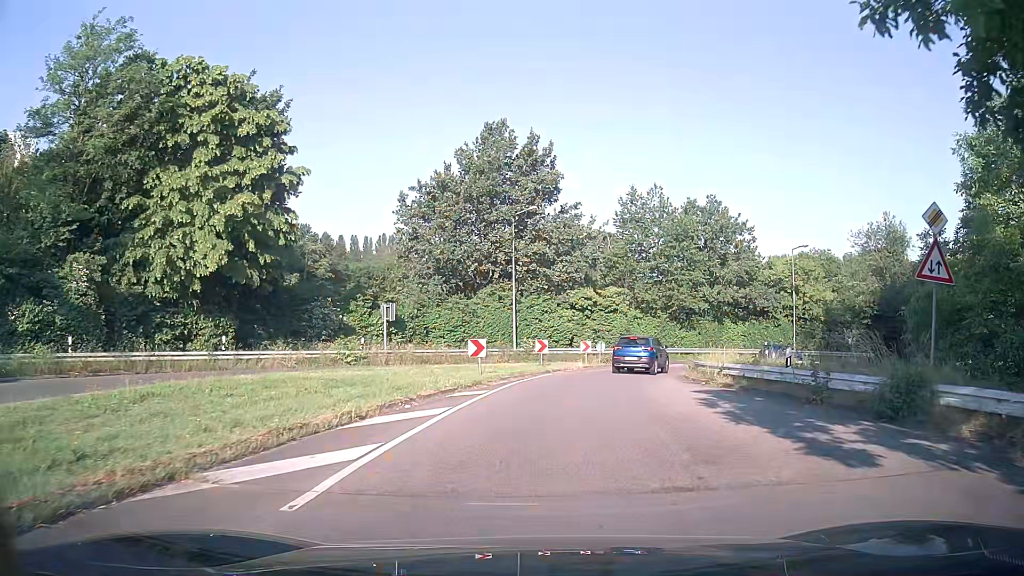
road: tertiary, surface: asphalt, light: Day
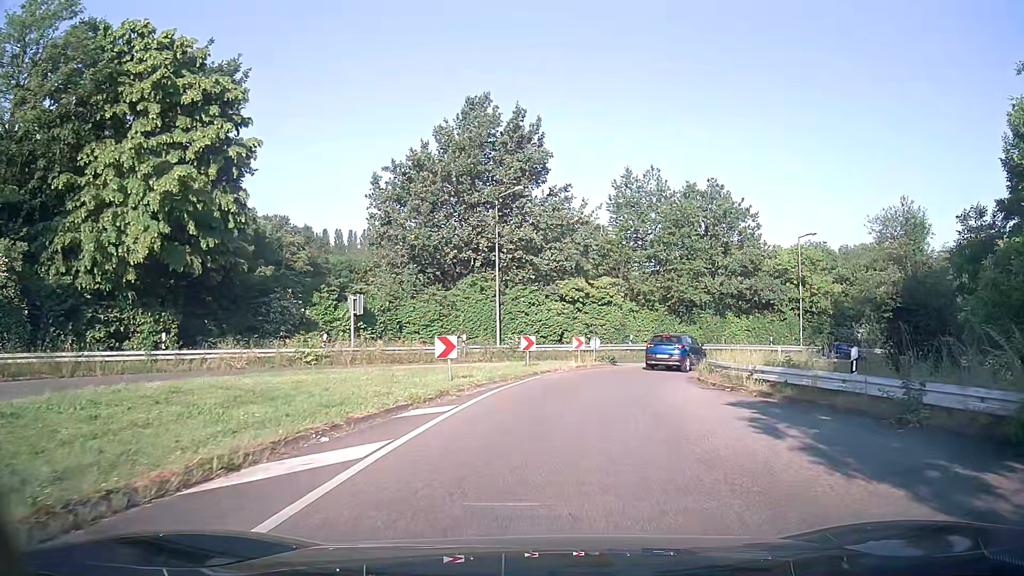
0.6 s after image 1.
(+0.1, +4.1) m; +2°
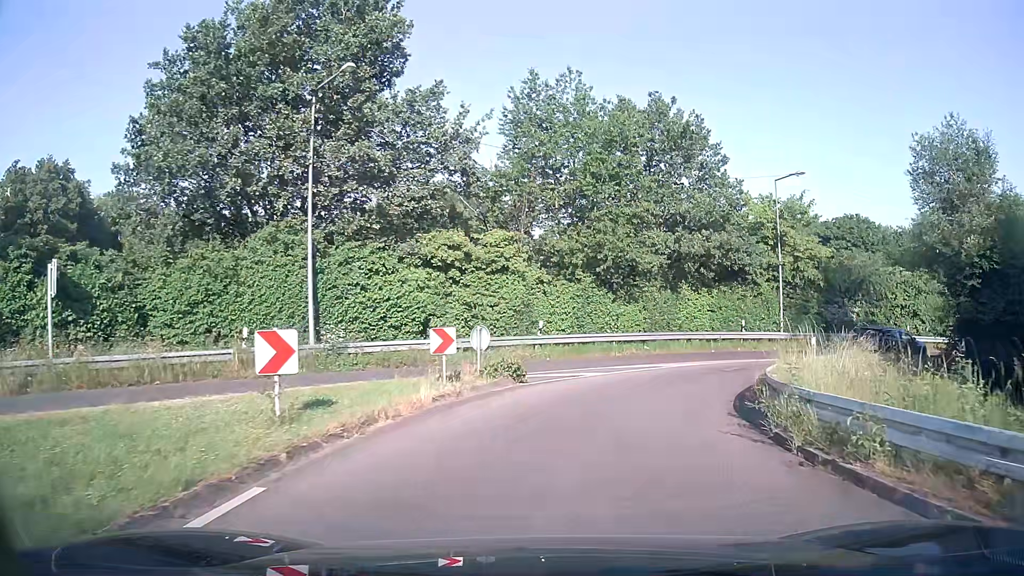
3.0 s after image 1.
(+1.2, +16.0) m; +10°
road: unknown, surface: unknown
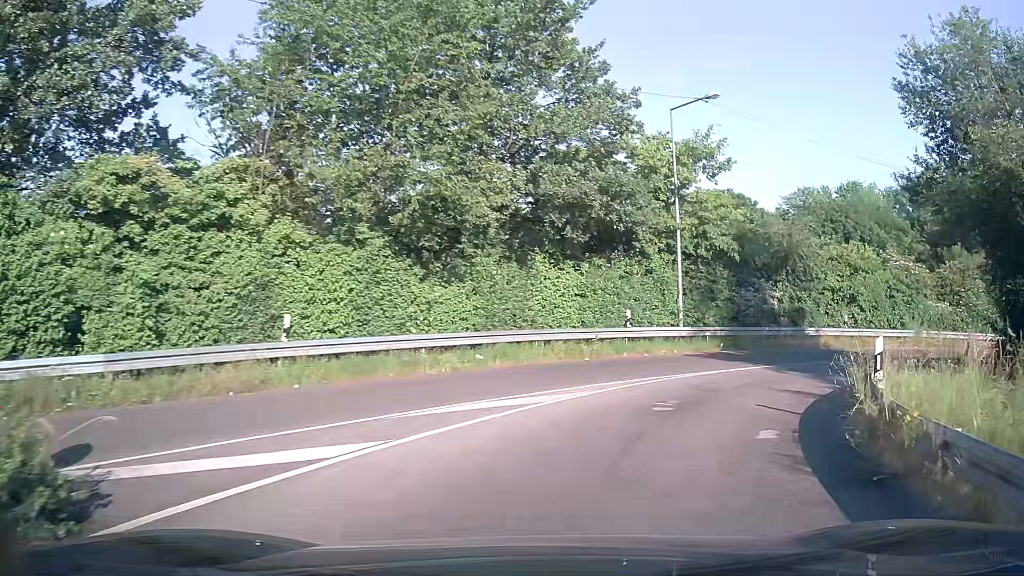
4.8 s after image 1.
(+1.1, +12.0) m; +13°
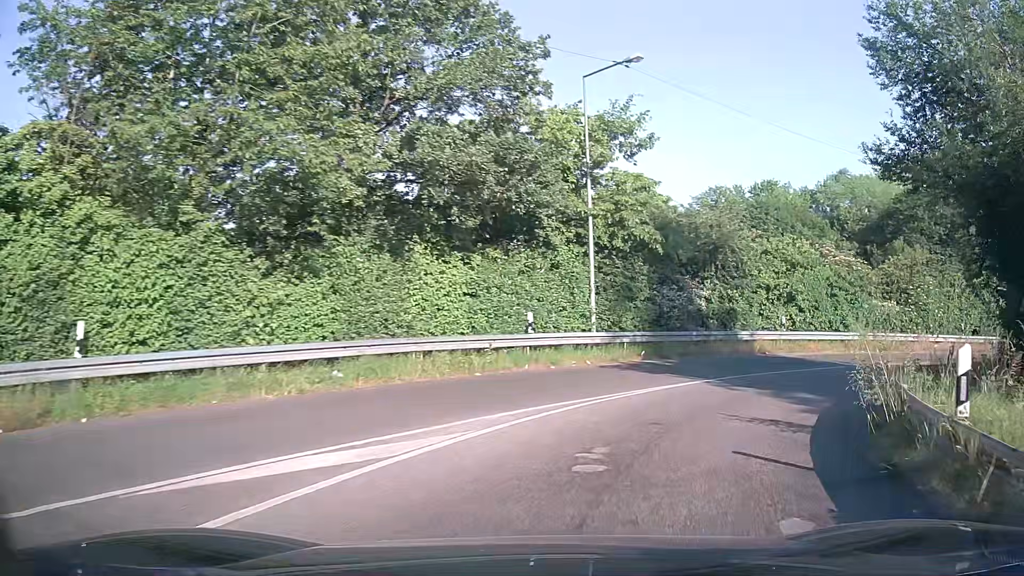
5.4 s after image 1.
(+0.3, +4.1) m; +9°
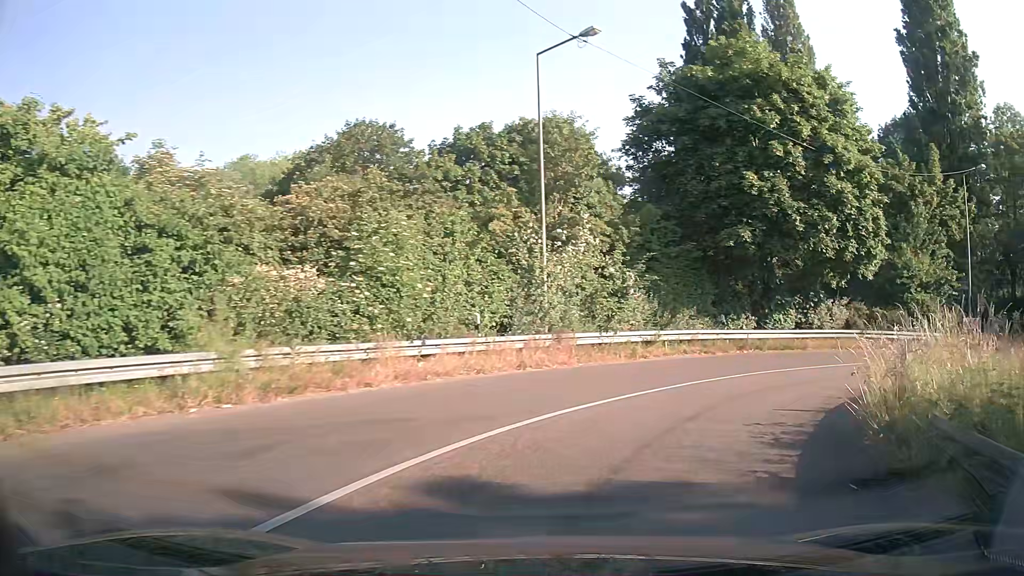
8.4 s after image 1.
(+8.4, +17.5) m; +52°
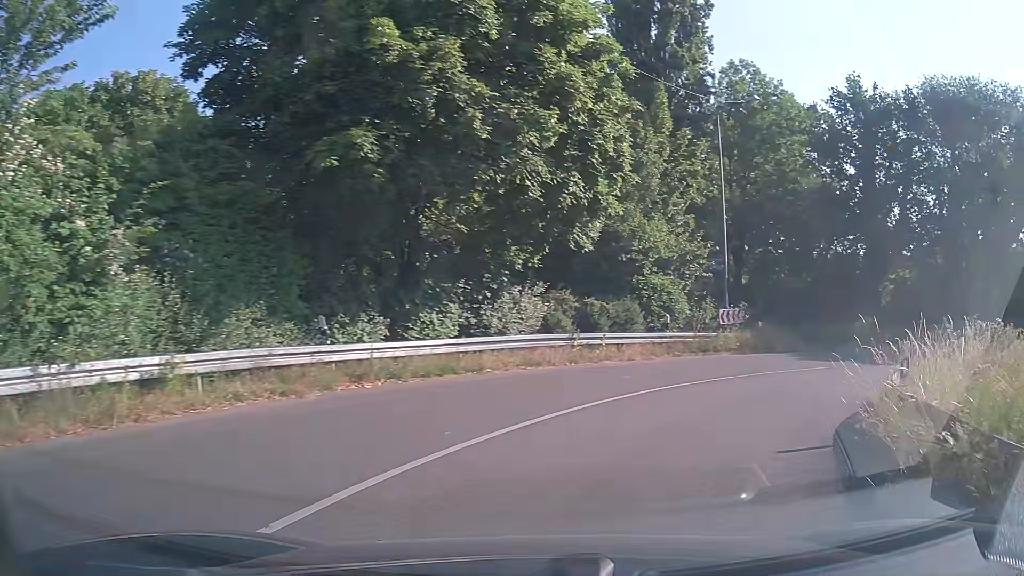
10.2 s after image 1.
(+3.1, +11.5) m; +30°
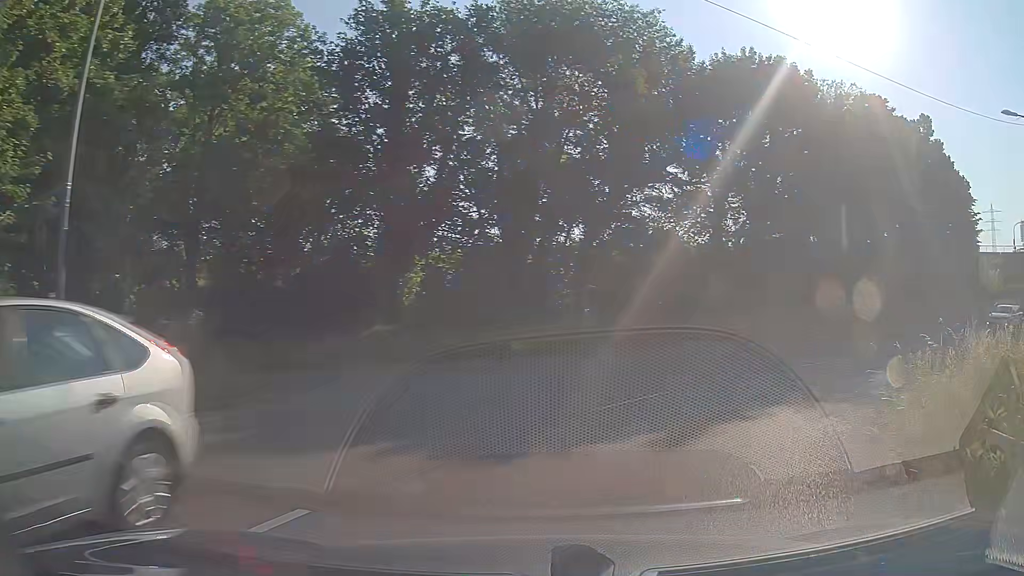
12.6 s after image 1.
(+5.6, +14.5) m; +42°
